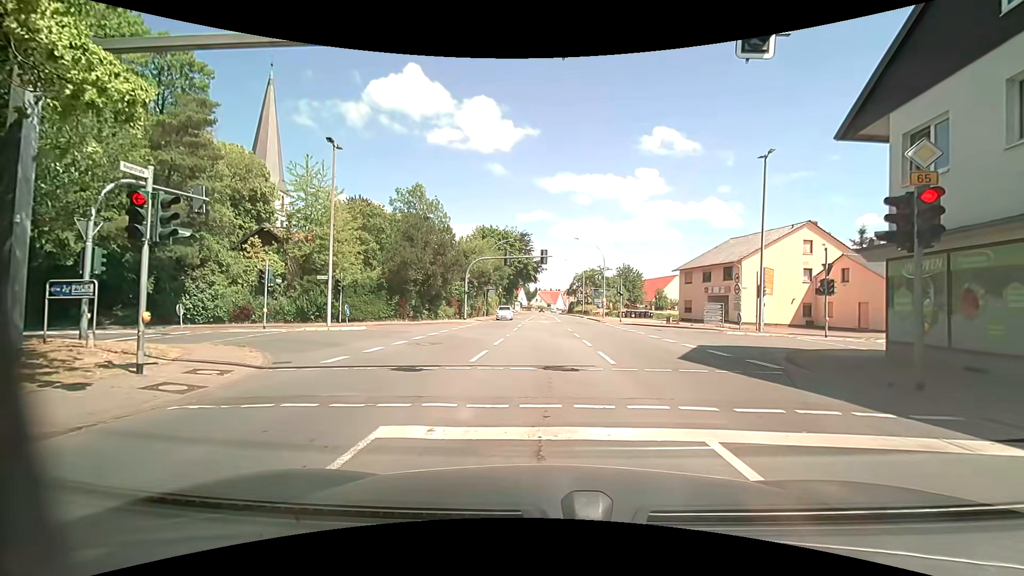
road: primary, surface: asphalt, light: Day
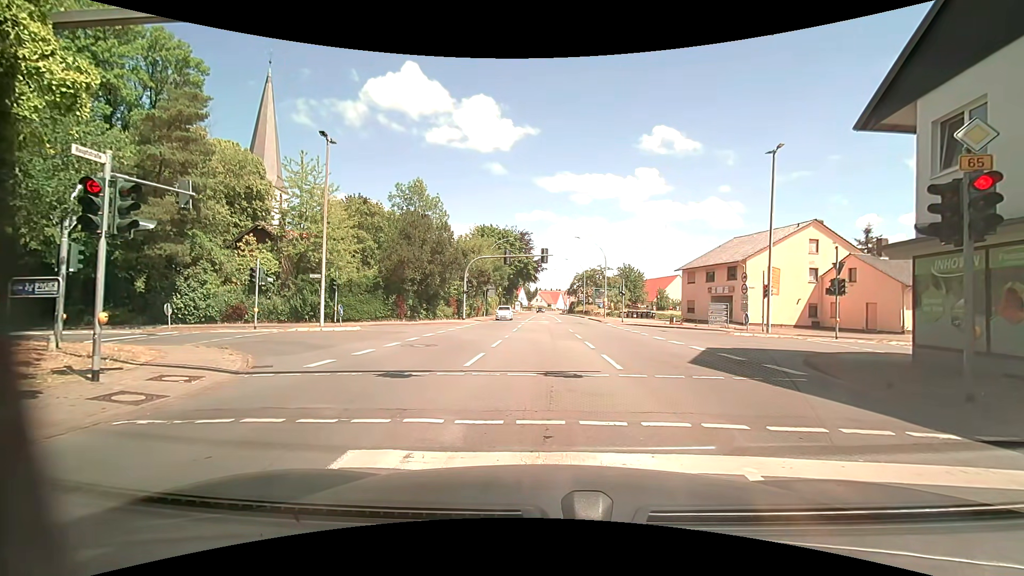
(0.0, +0.9) m; 0°
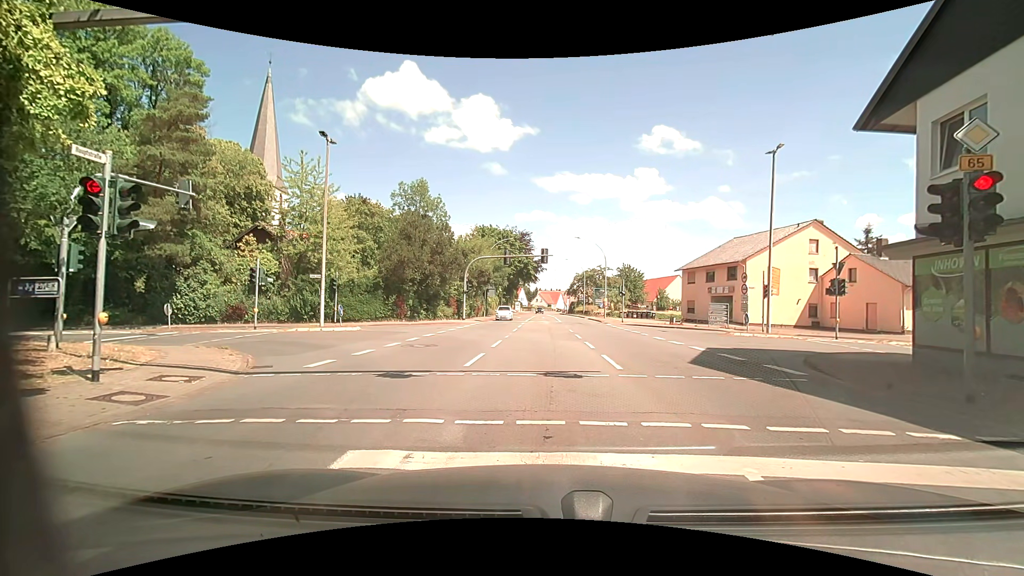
(0.0, 0.0) m; 0°
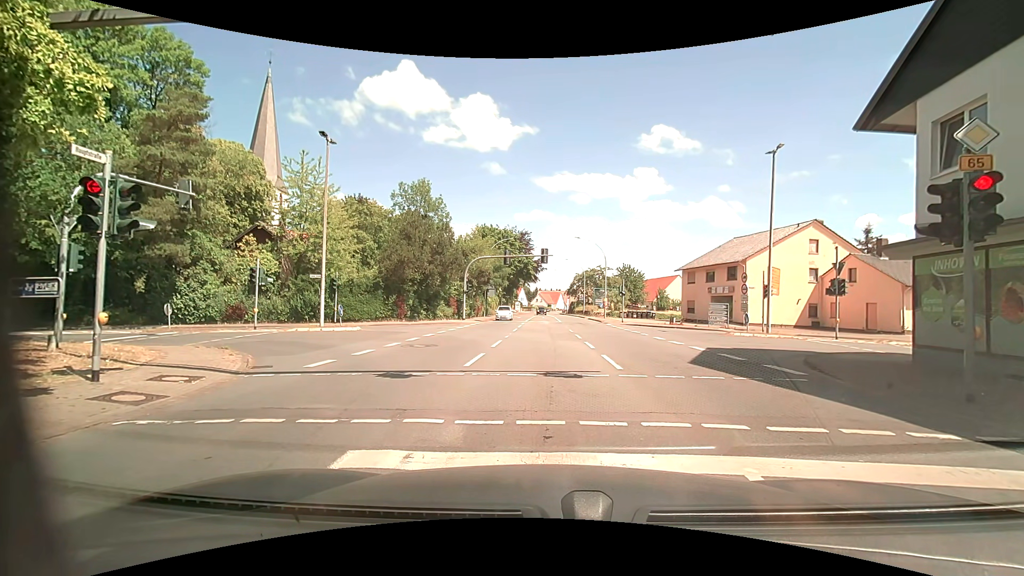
(0.0, 0.0) m; 0°
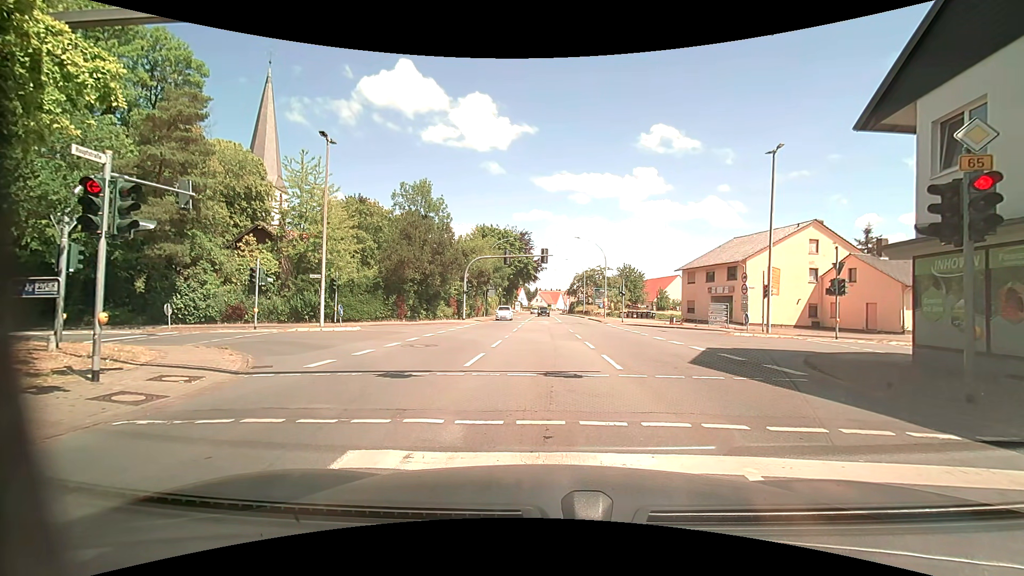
(0.0, 0.0) m; 0°
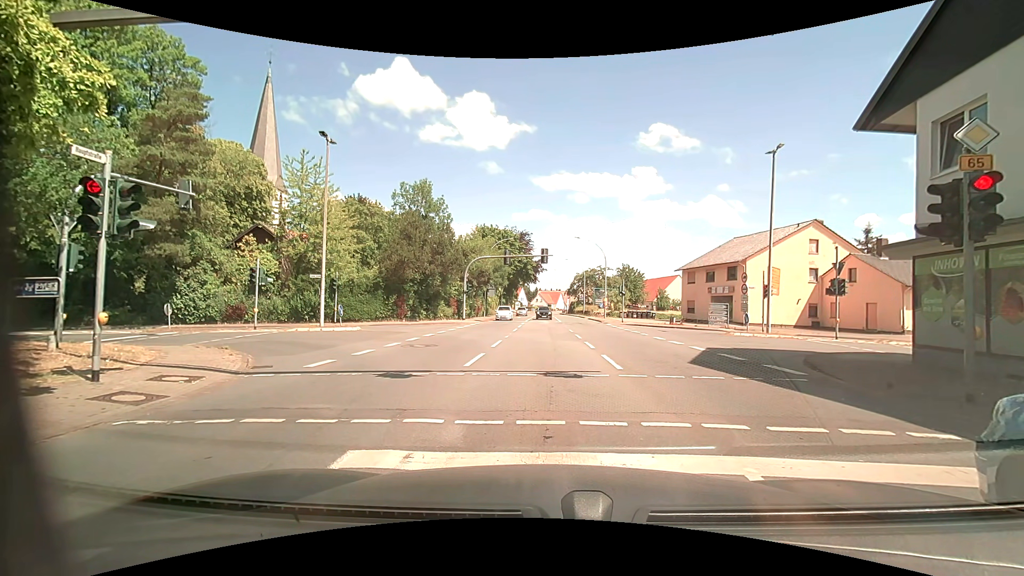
(0.0, 0.0) m; 0°
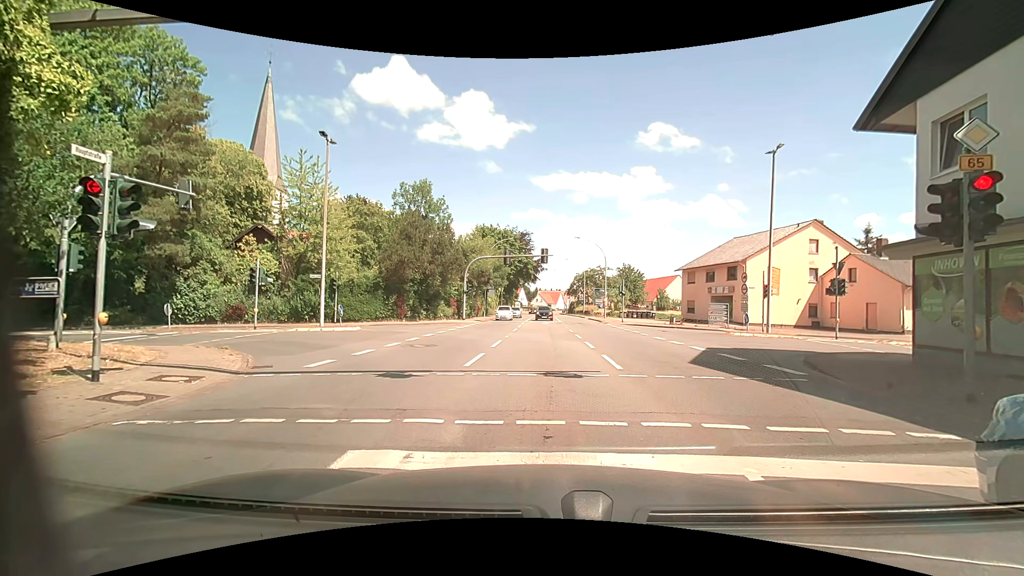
(0.0, 0.0) m; 0°
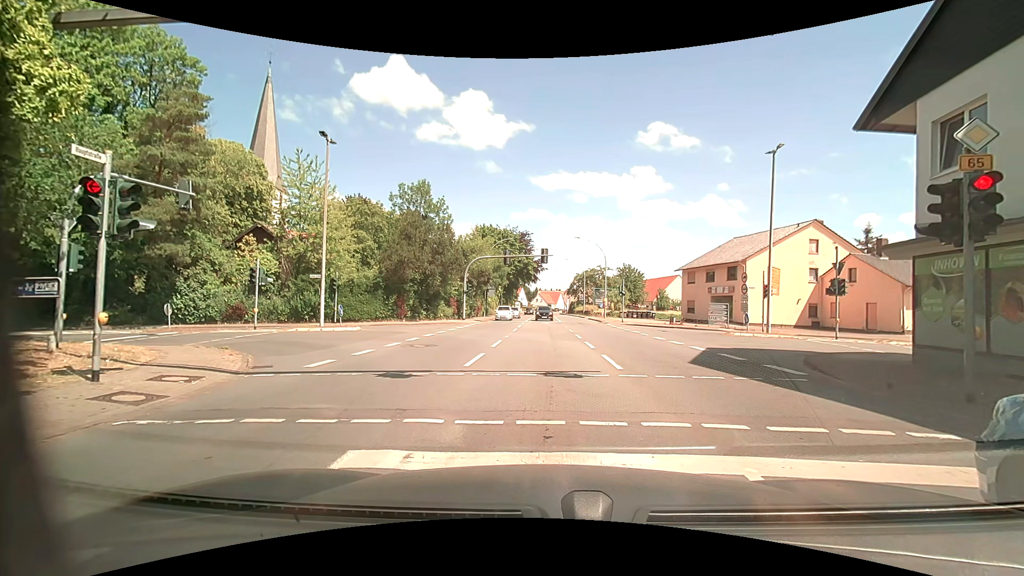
(0.0, 0.0) m; 0°
